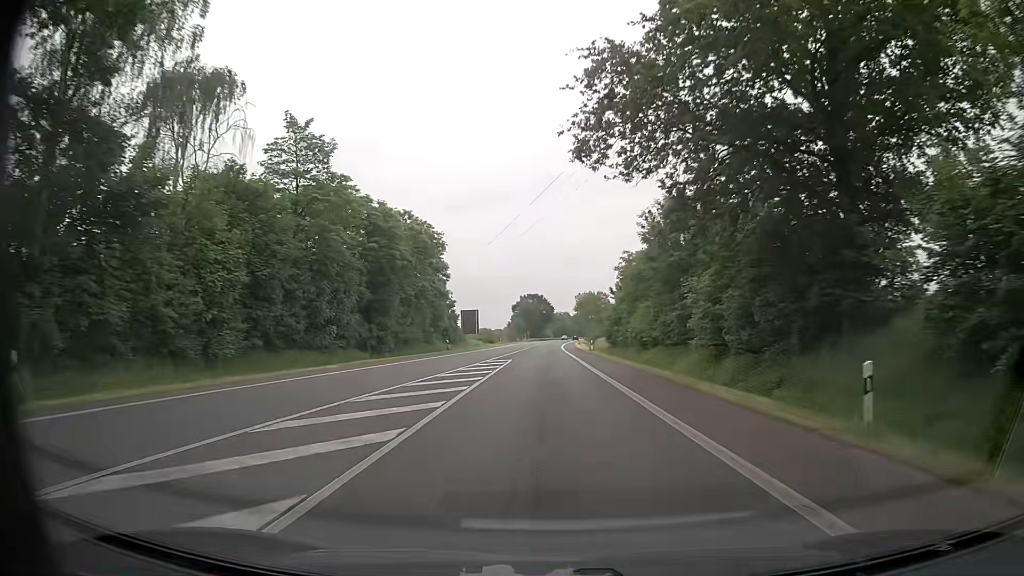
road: primary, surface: asphalt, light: Day
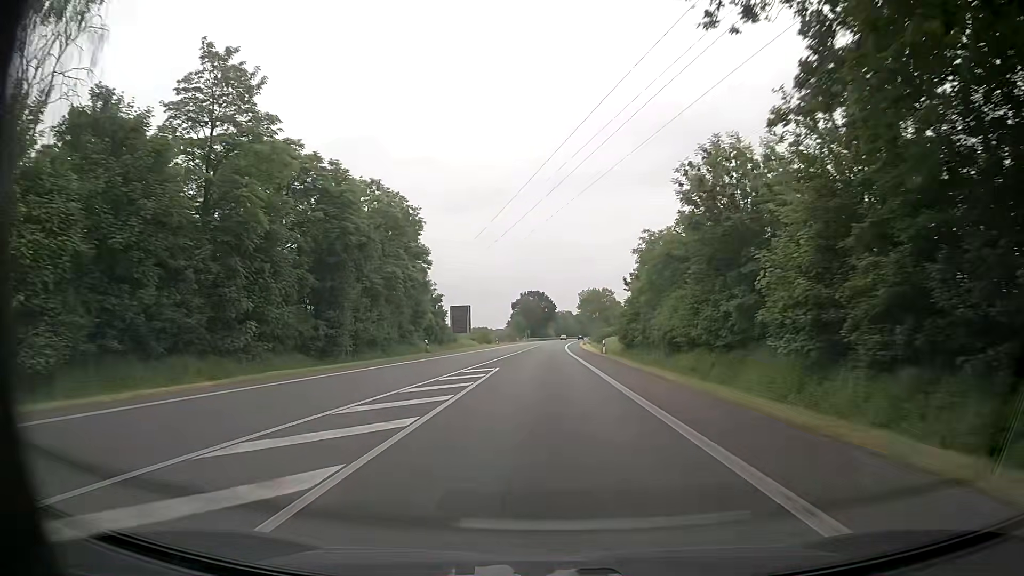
(0.0, +11.3) m; 0°
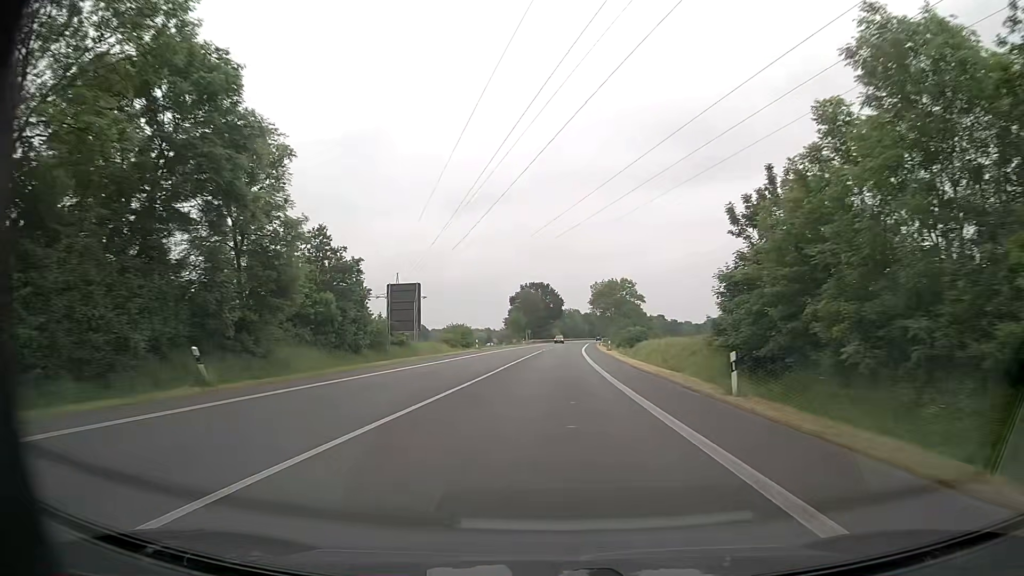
(-0.1, +33.8) m; 0°
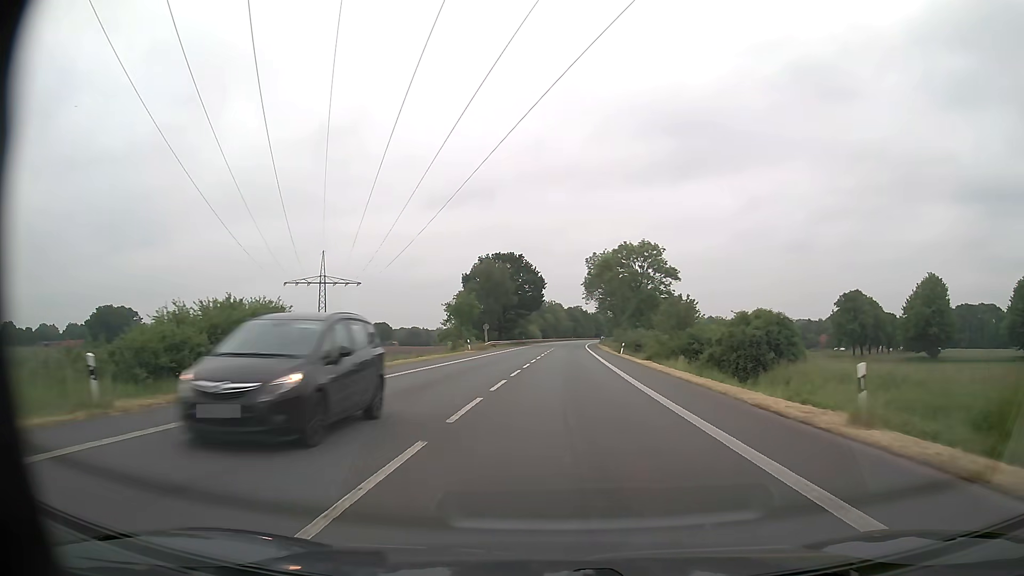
(+0.6, +56.3) m; +2°
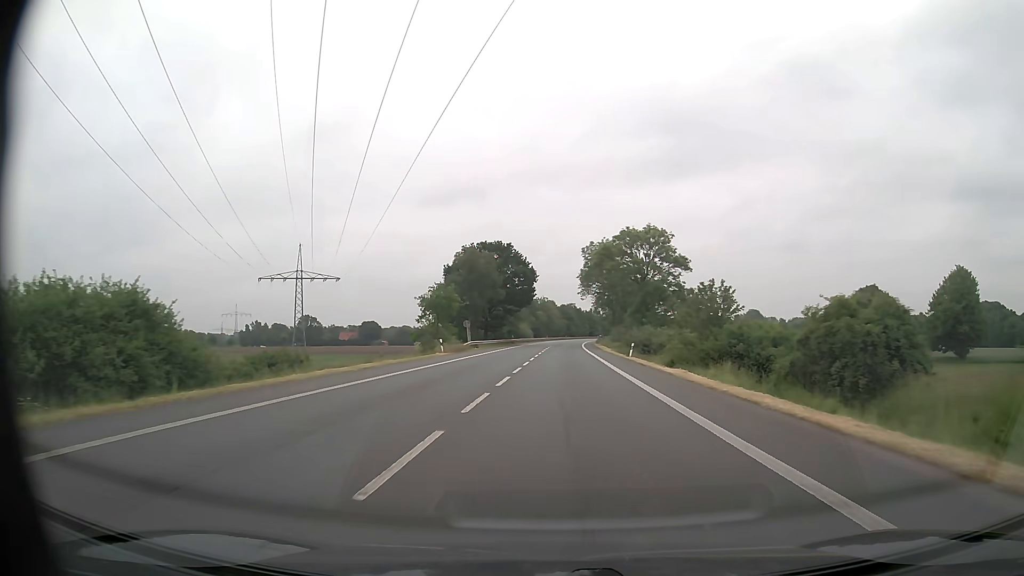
(+0.1, +11.3) m; +1°
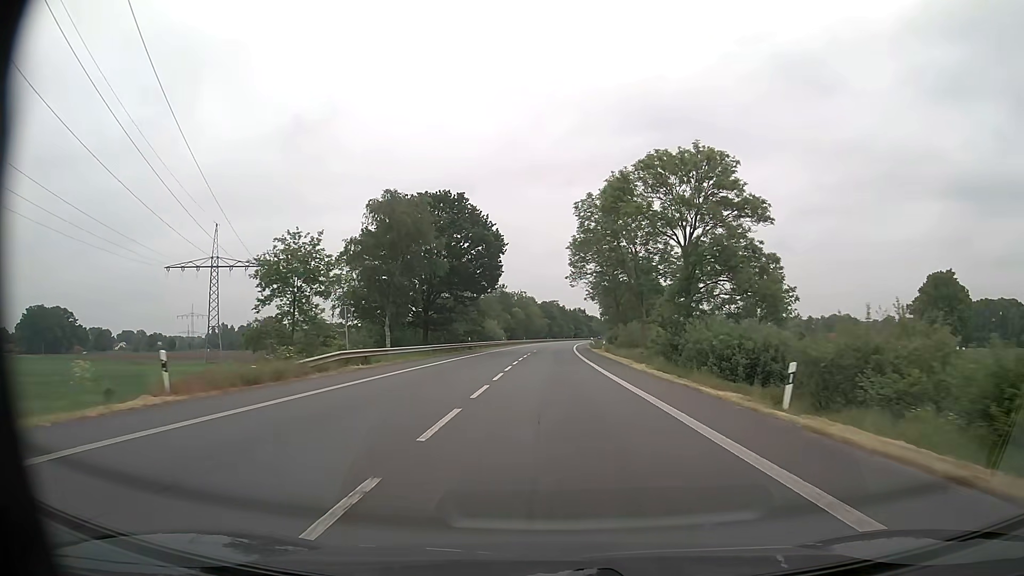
(+0.6, +33.8) m; +2°
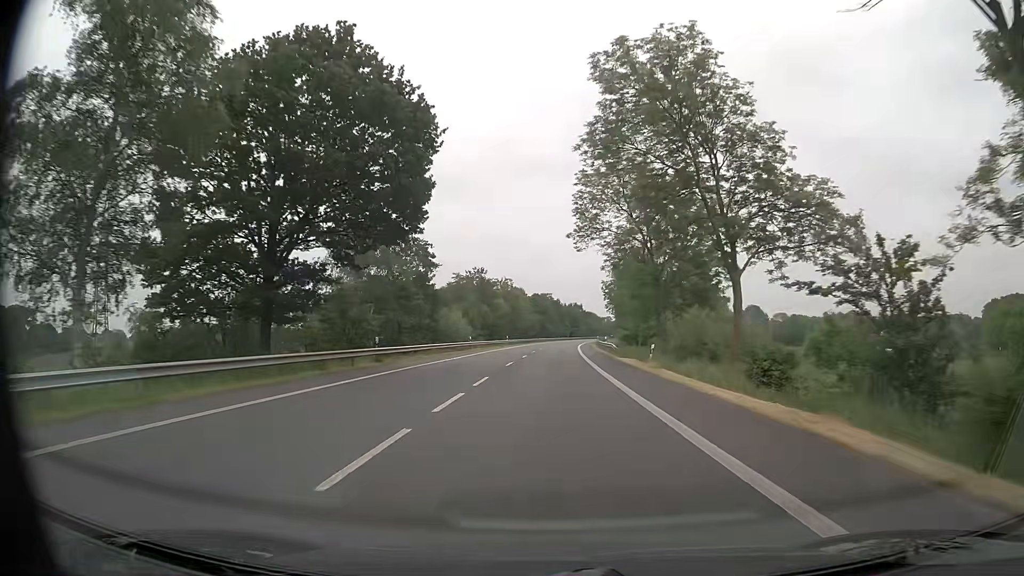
(+0.2, +33.9) m; +1°
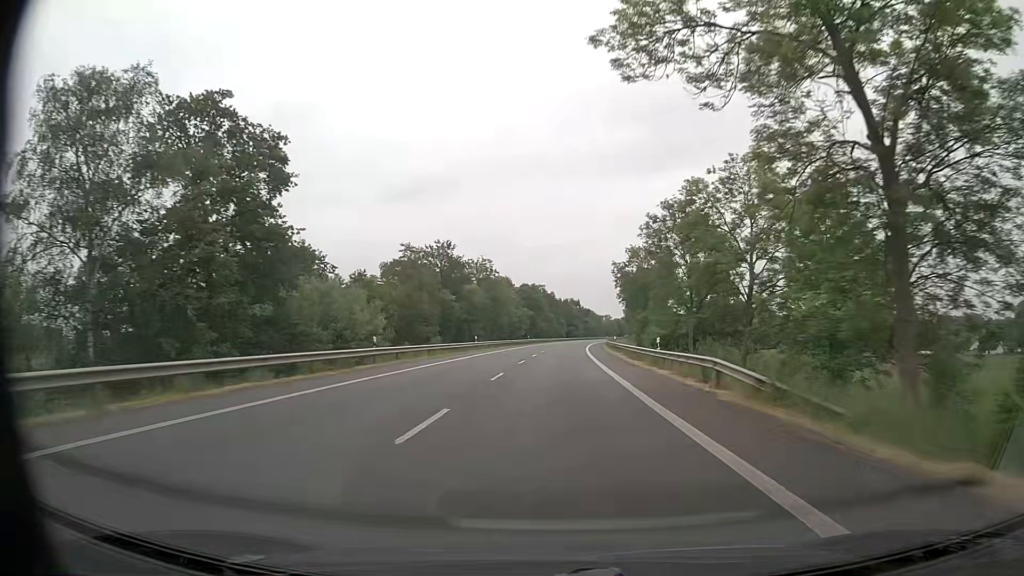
(+0.2, +33.9) m; +1°
(0, +10) (0, +20) (0, +30) (0, +40) (+1, +50) (+1, +60) (+1, +70) (+2, +80) (+3, +90) (+3, +100) m
